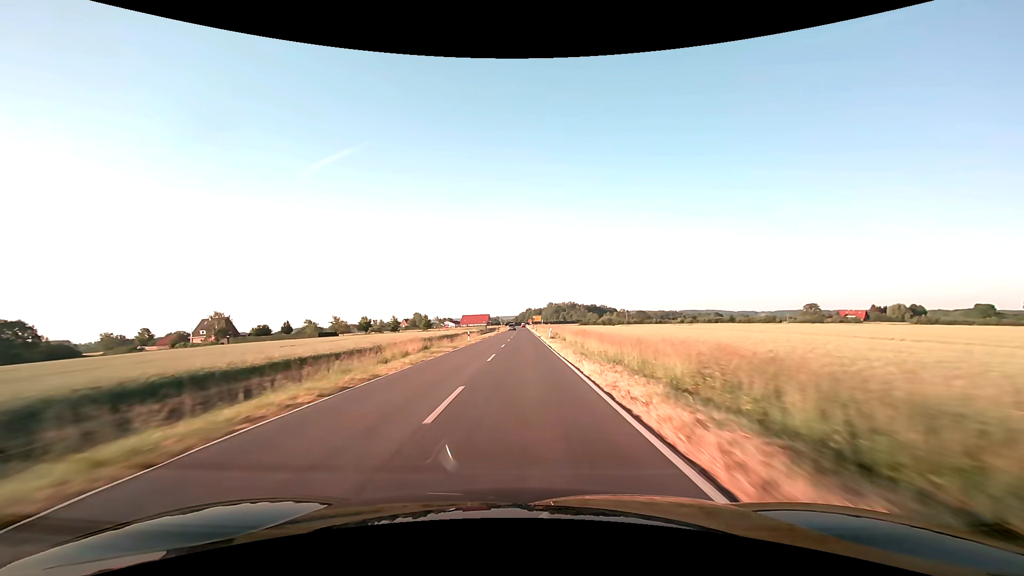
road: secondary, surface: asphalt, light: Day
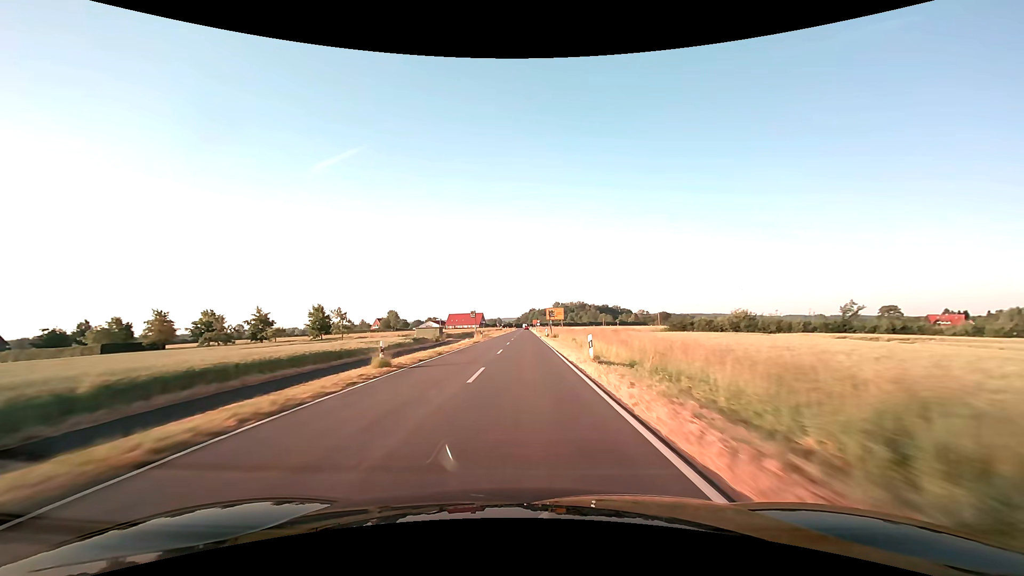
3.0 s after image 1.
(0.0, +79.4) m; 0°
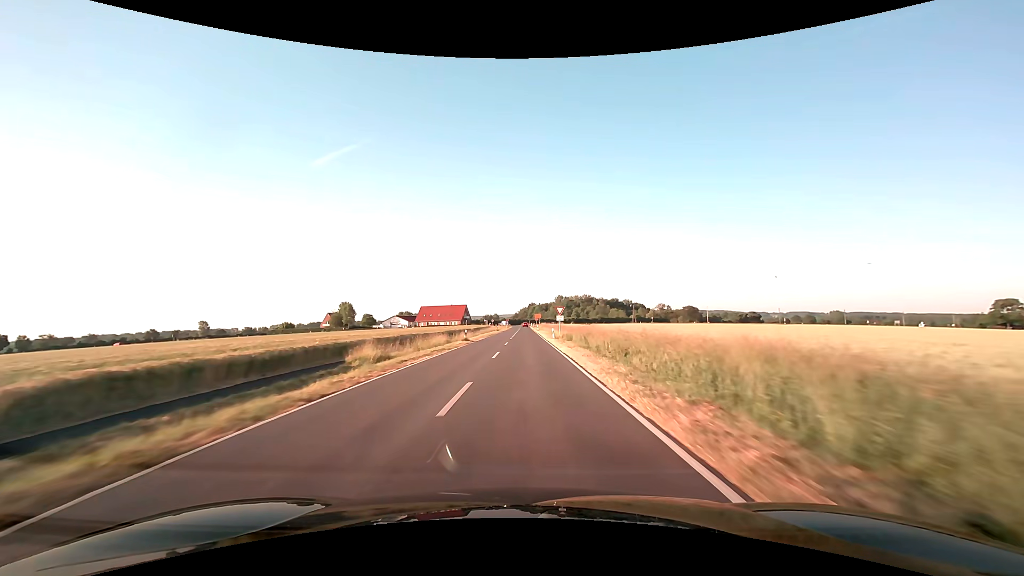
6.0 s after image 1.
(+0.2, +76.5) m; 0°
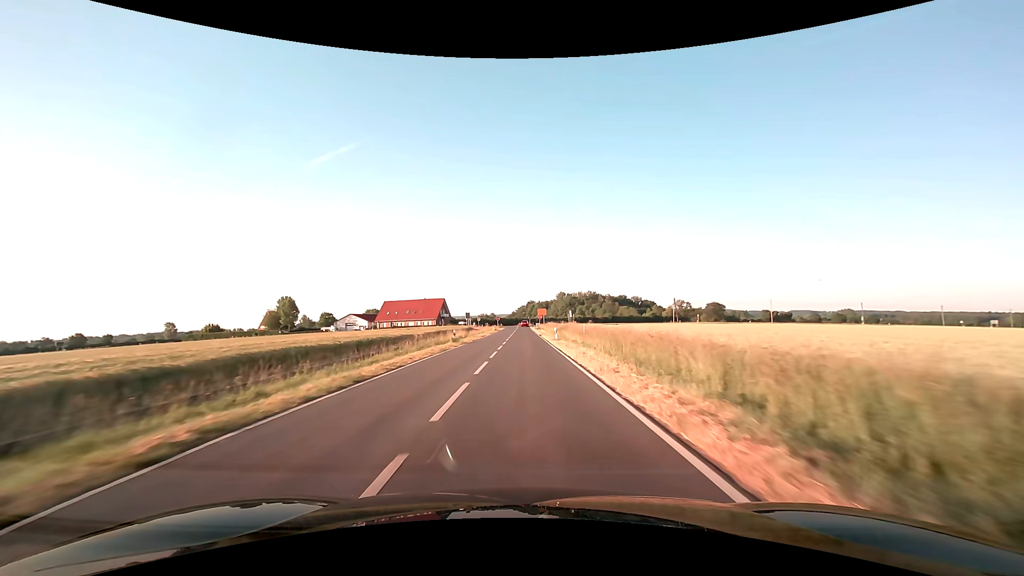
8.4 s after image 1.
(0.0, +54.2) m; 0°
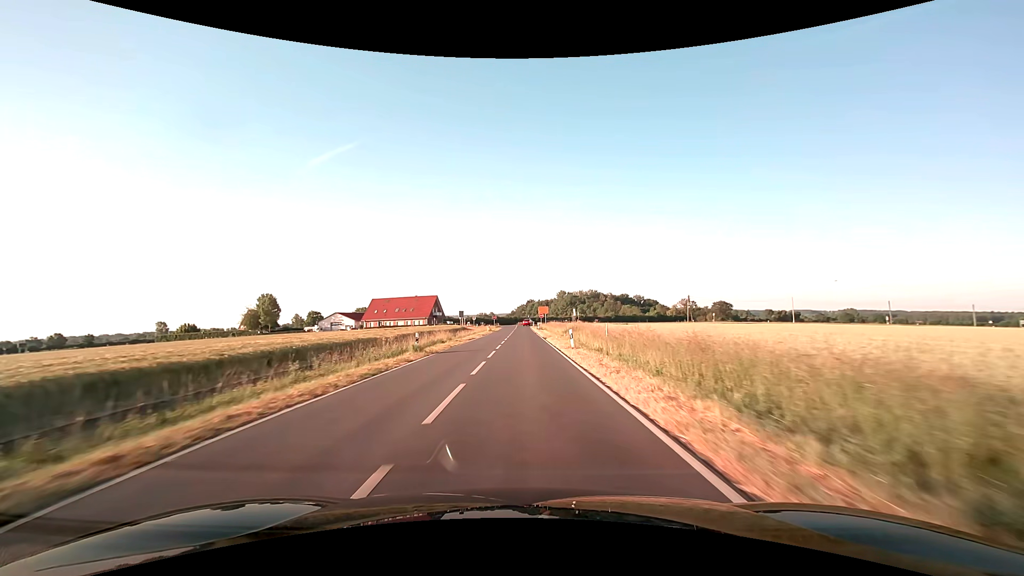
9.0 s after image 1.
(0.0, +12.3) m; 0°
(0, +10) (0, +20) (0, +30) (0, +40) (0, +50) (0, +60) (0, +70) (0, +80) (0, +90) (0, +100) m
